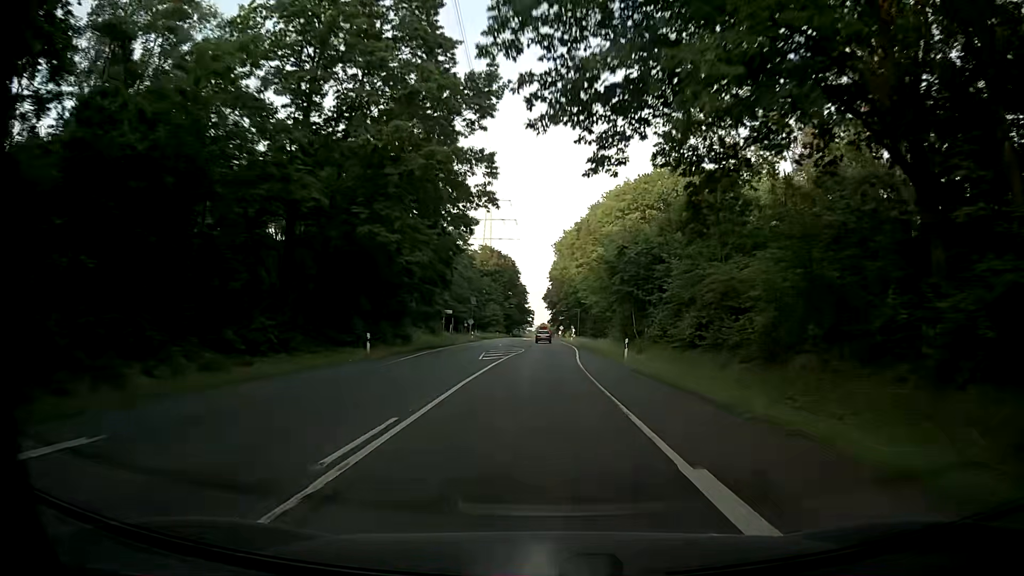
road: secondary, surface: asphalt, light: Day
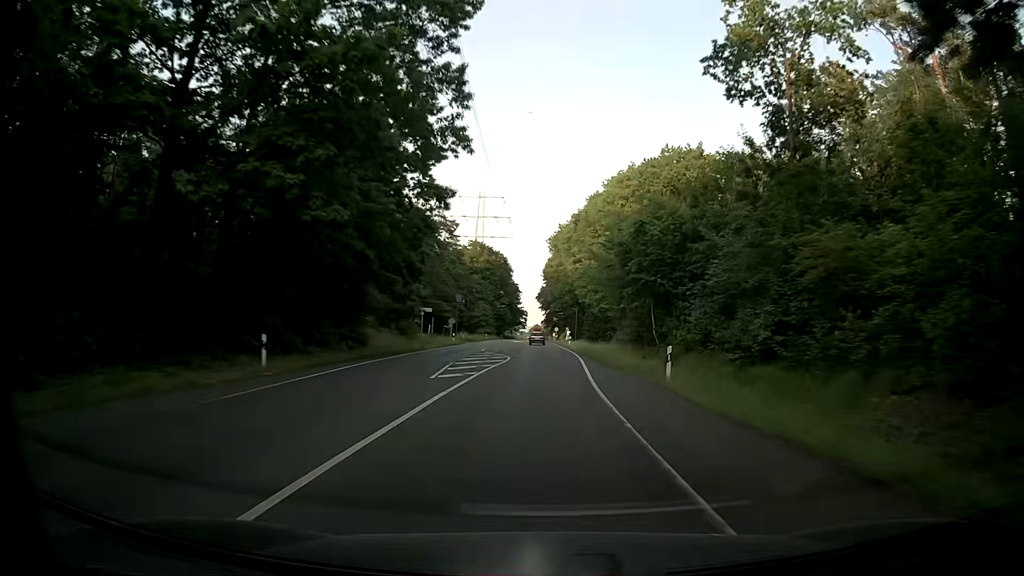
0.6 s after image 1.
(-0.1, +11.6) m; 0°
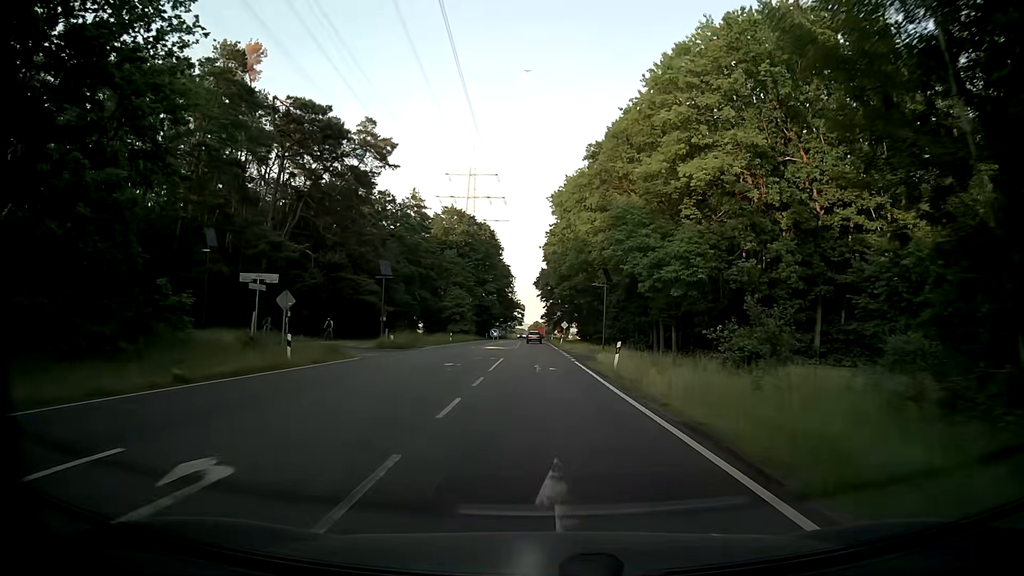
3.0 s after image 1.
(+0.3, +45.7) m; 0°
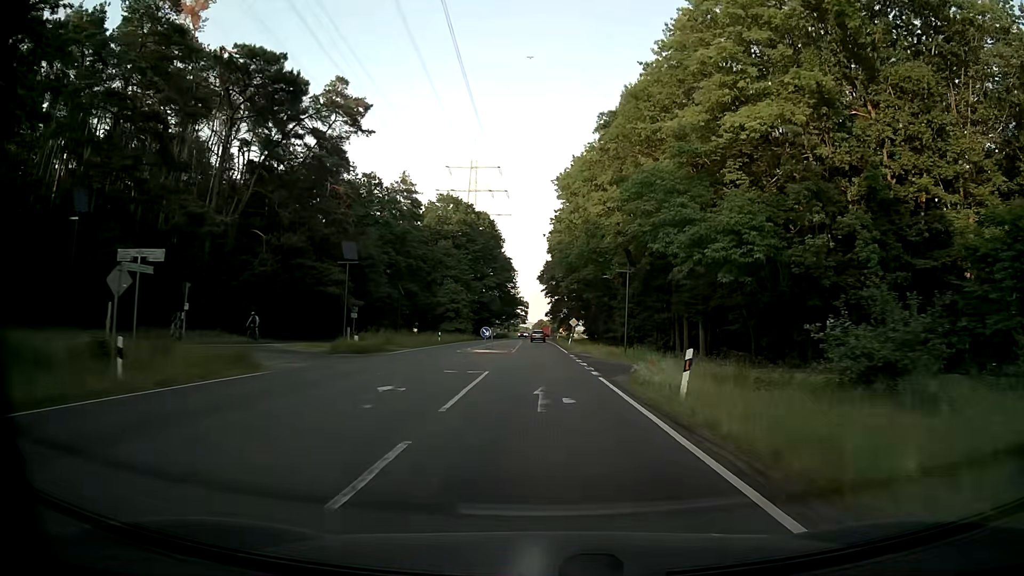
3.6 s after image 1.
(0.0, +11.2) m; 0°
